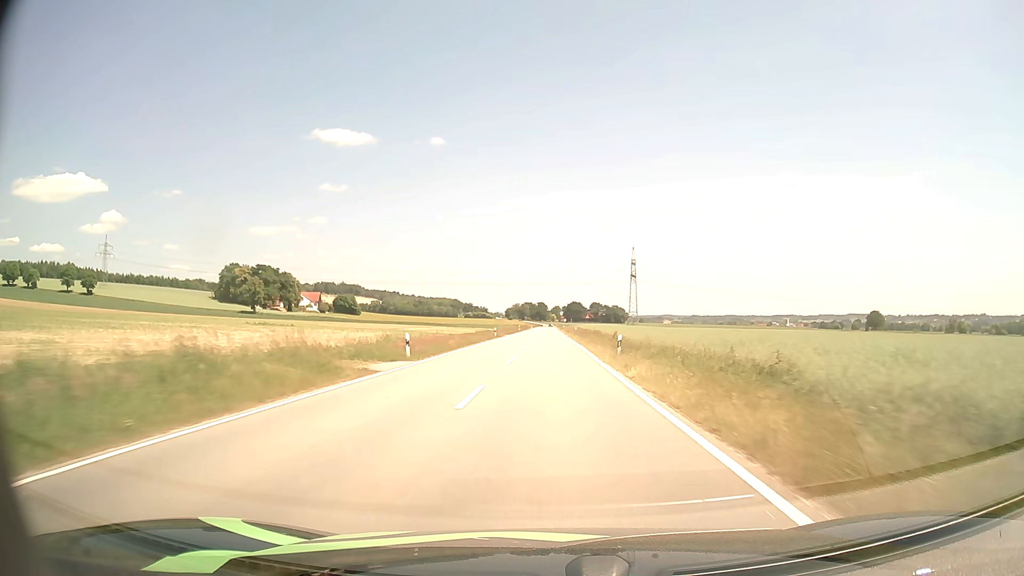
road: tertiary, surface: asphalt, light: Day
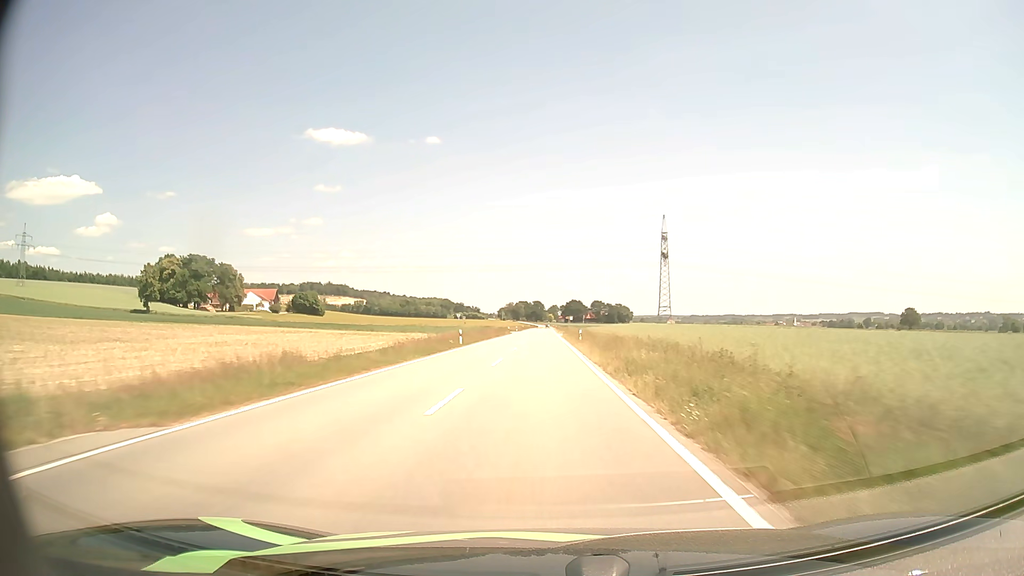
(+0.5, +75.6) m; 0°
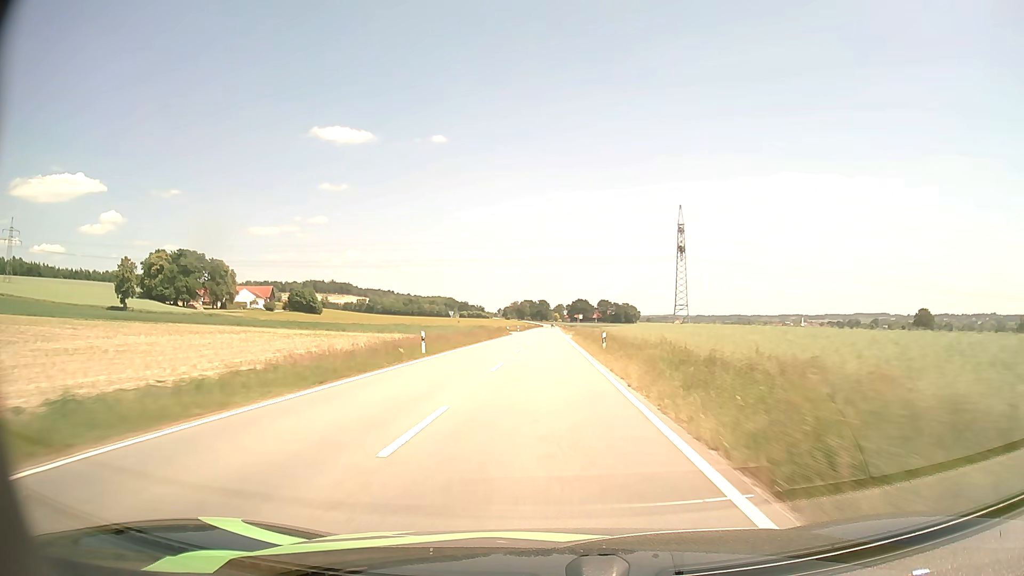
(0.0, +15.1) m; 0°
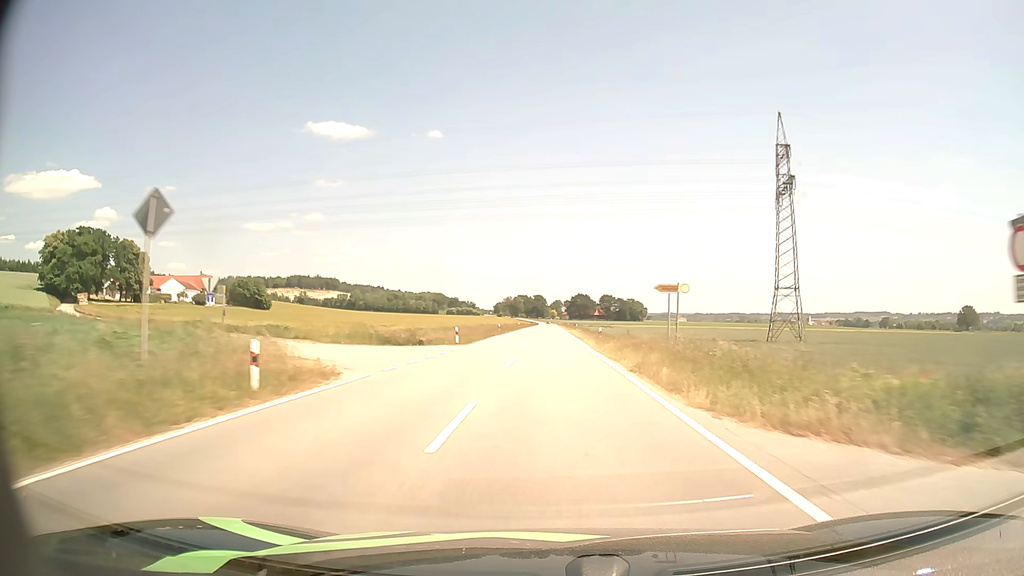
(-0.2, +74.4) m; 0°
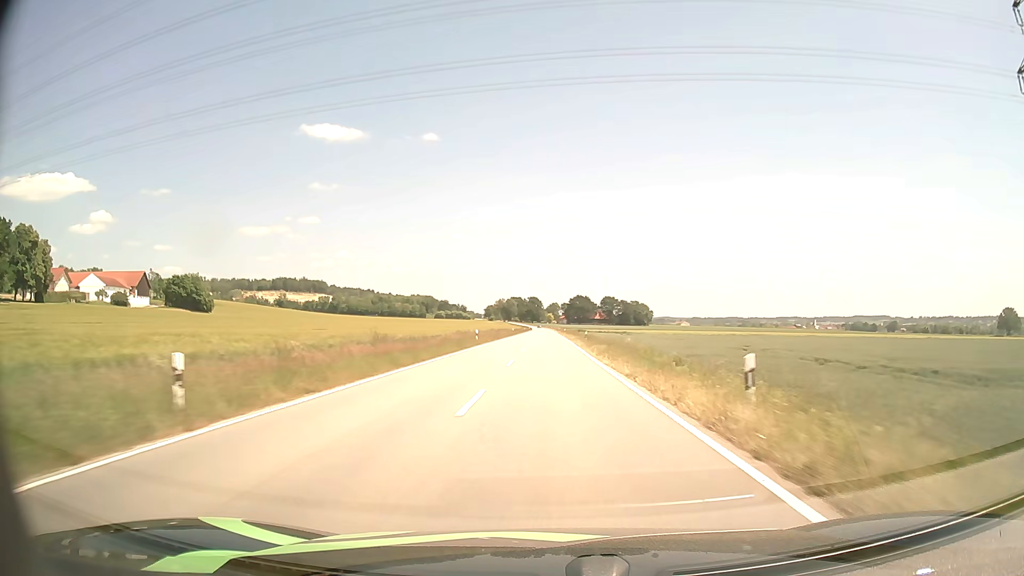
(+0.3, +59.4) m; 0°
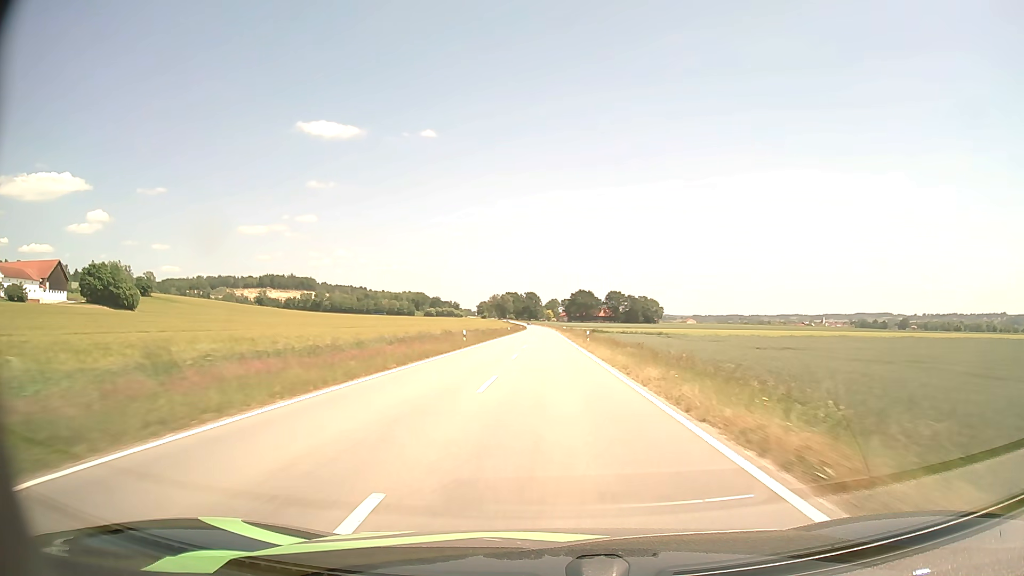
(0.0, +58.8) m; 0°
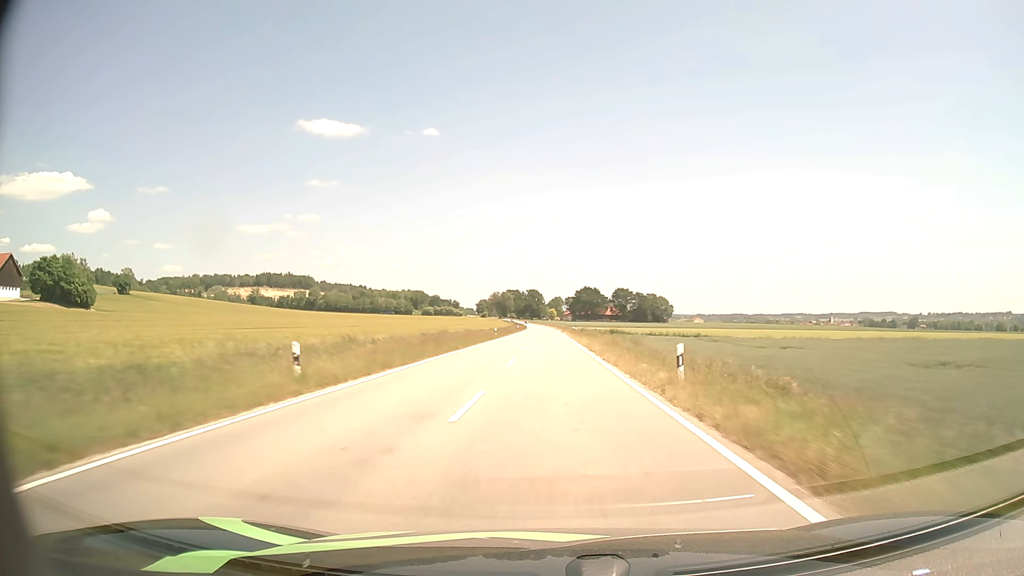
(0.0, +29.2) m; 0°
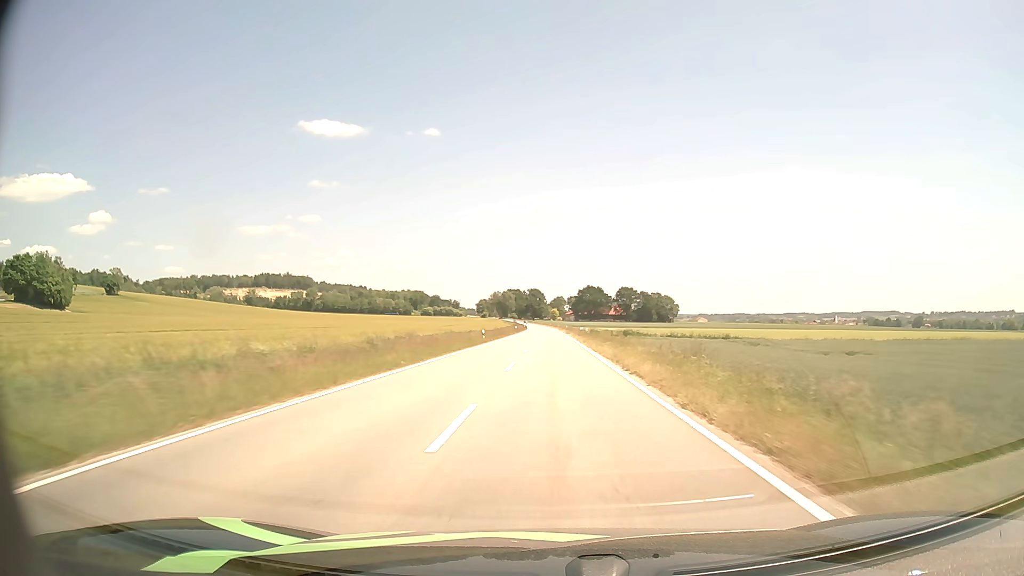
(0.0, +14.6) m; 0°
(0, +10) (0, +20) (0, +30) (0, +40) (0, +50) (0, +60) (0, +70) (0, +80) (0, +90) (0, +100) m
